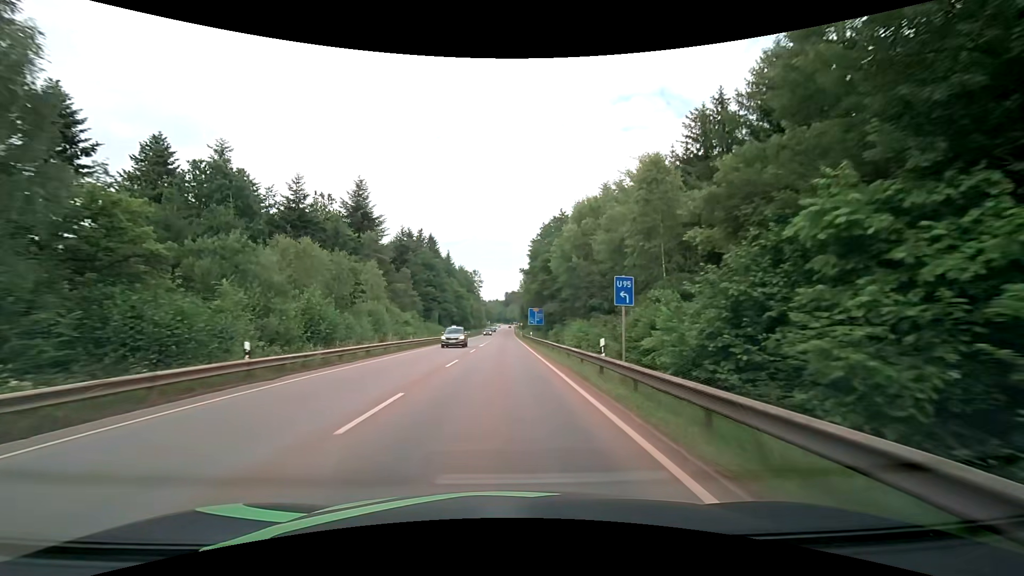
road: secondary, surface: asphalt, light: Day
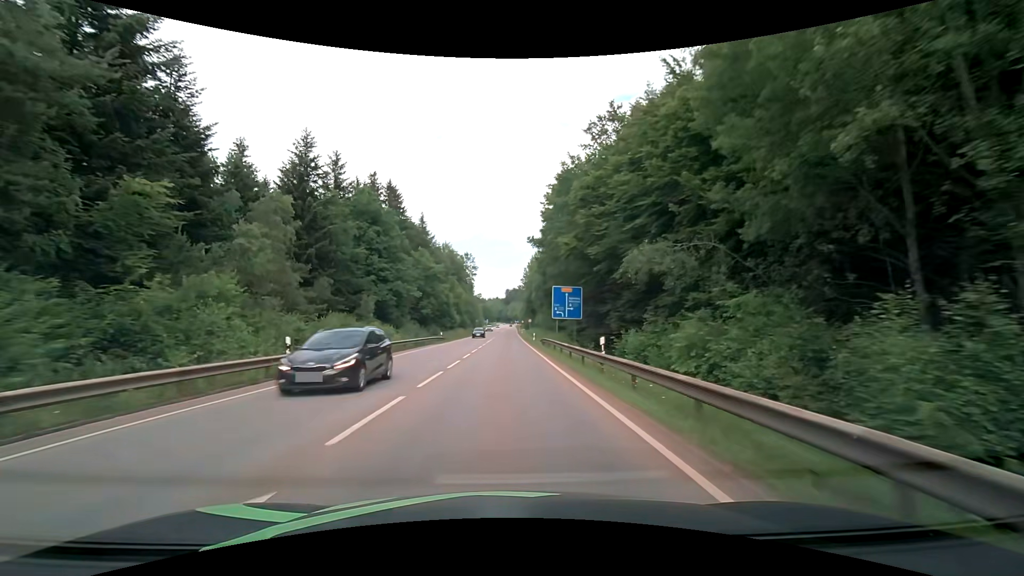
(0.0, +43.6) m; 0°
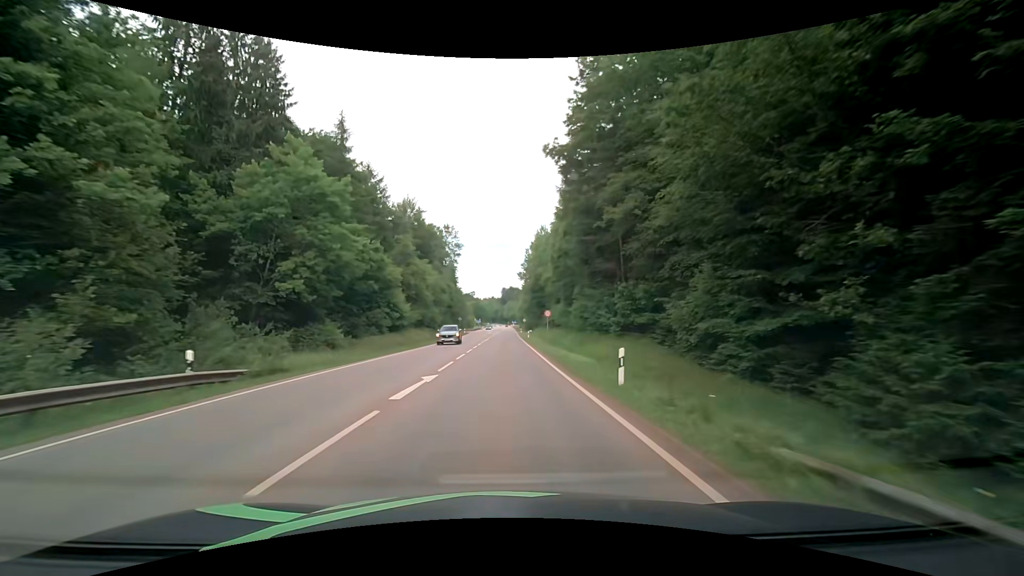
(+0.3, +43.6) m; 0°
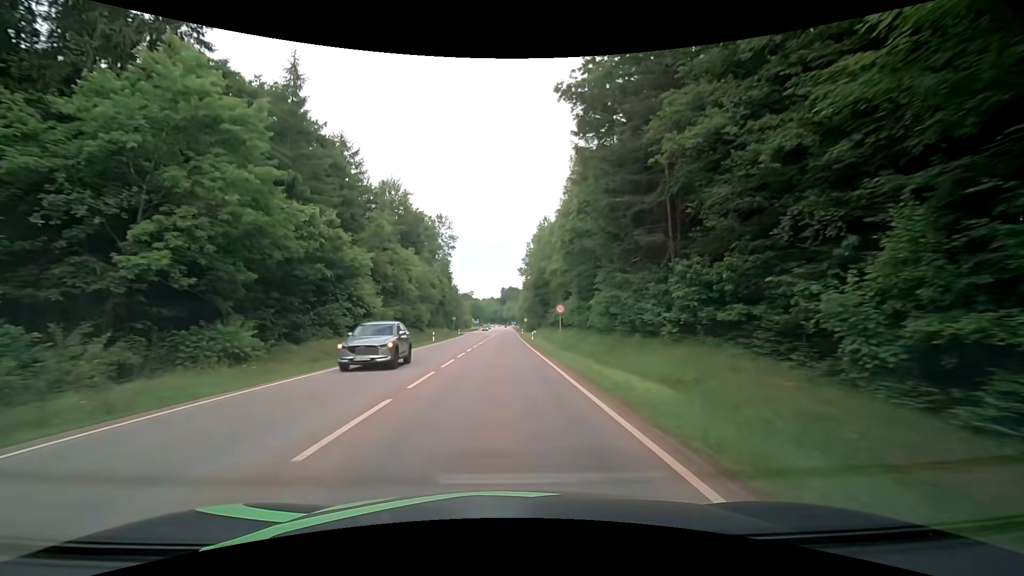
(0.0, +10.9) m; 0°
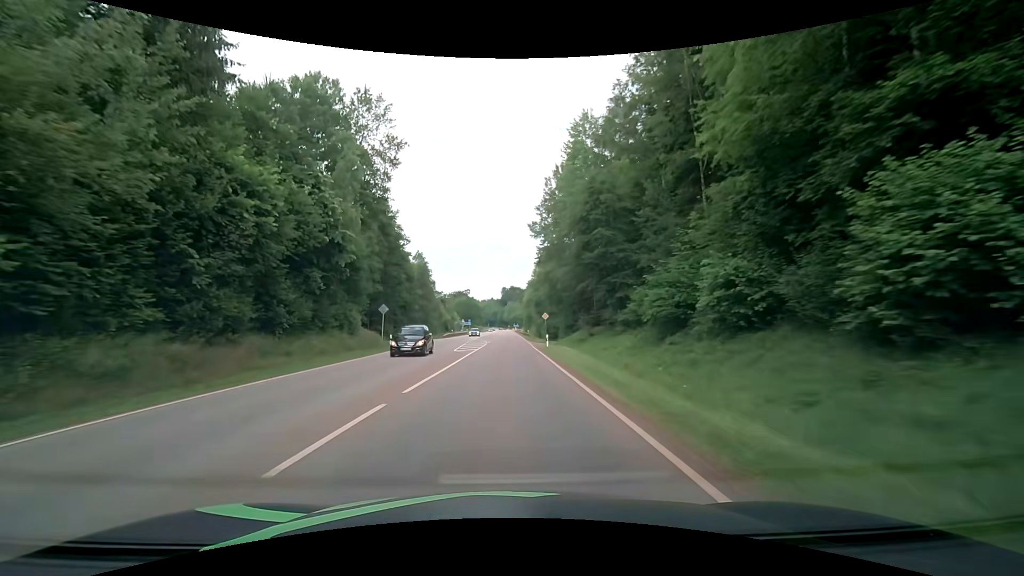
(+0.2, +54.5) m; 0°
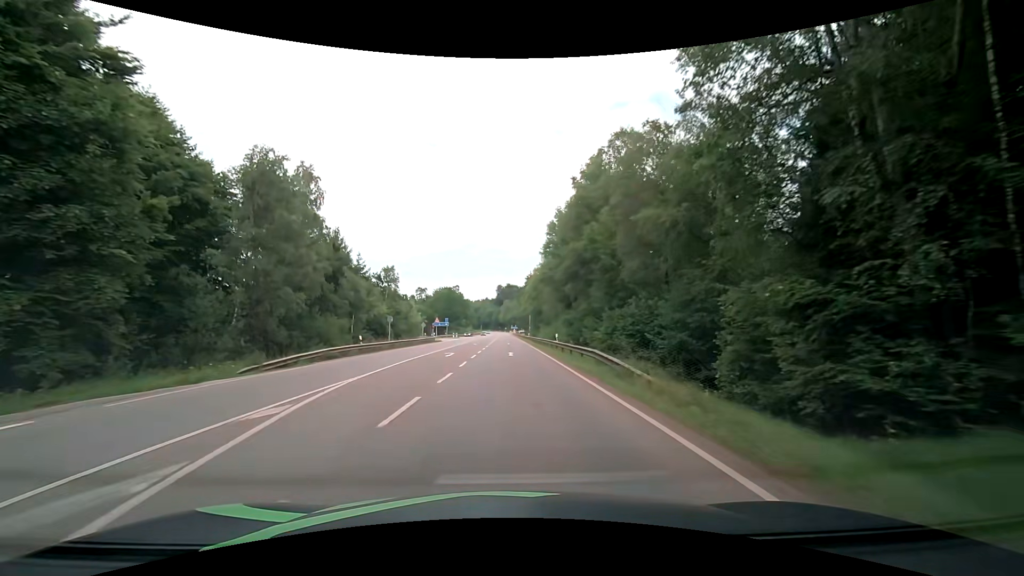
(-0.1, +54.5) m; 0°
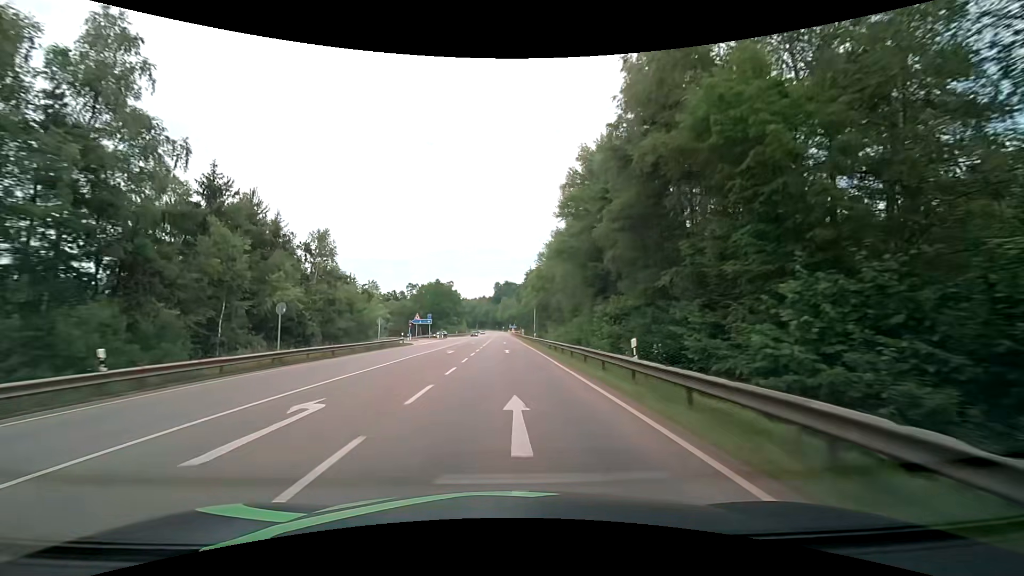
(+0.2, +21.8) m; 0°
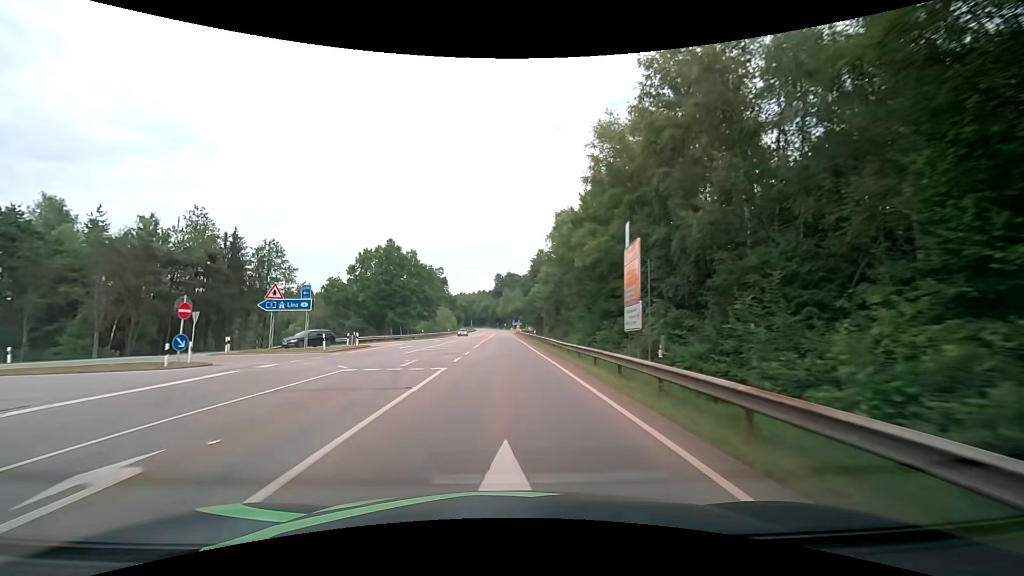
(+0.2, +54.6) m; 0°
(0, +10) (0, +20) (0, +30) (0, +40) (-1, +50) (-1, +60) (-1, +70) (-1, +80) (-1, +90) (-1, +100) m
